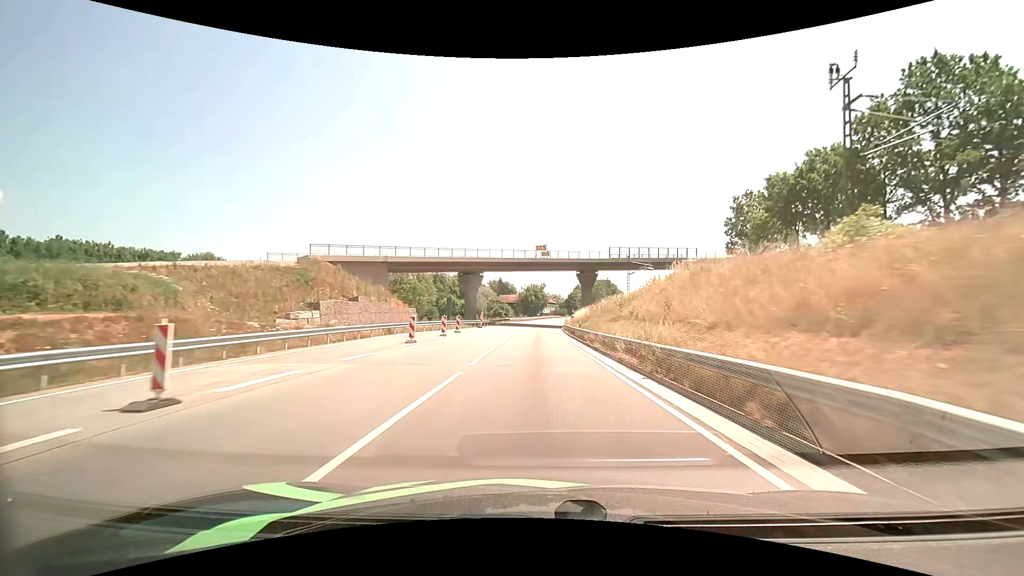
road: primary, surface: asphalt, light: Day
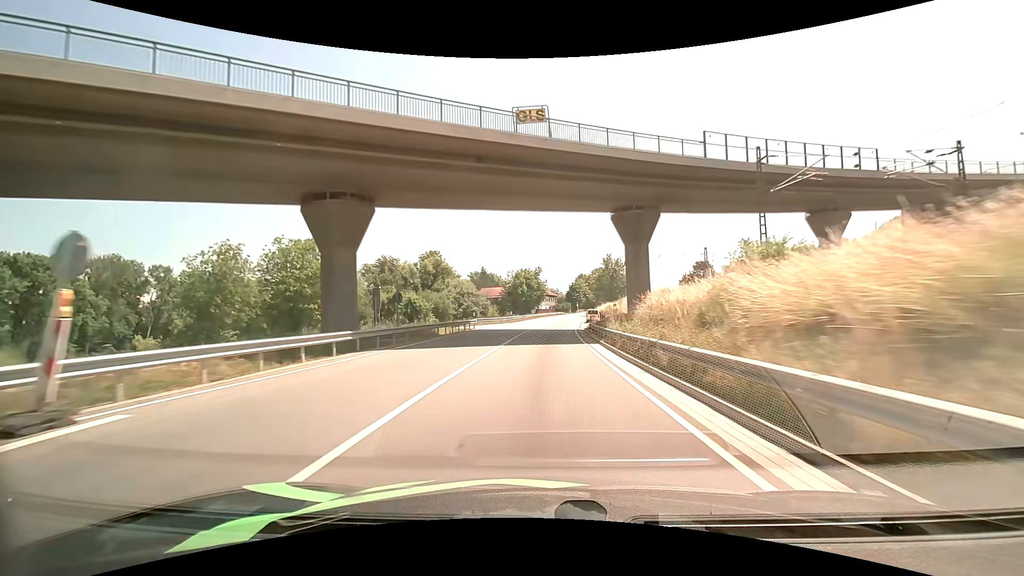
(0.0, +47.5) m; 0°
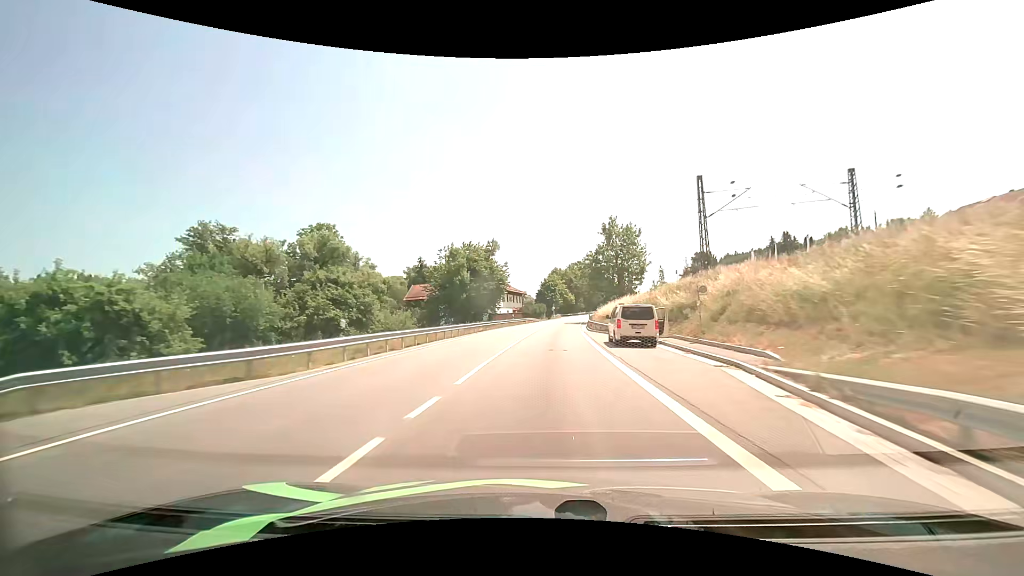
(+1.6, +48.3) m; +2°
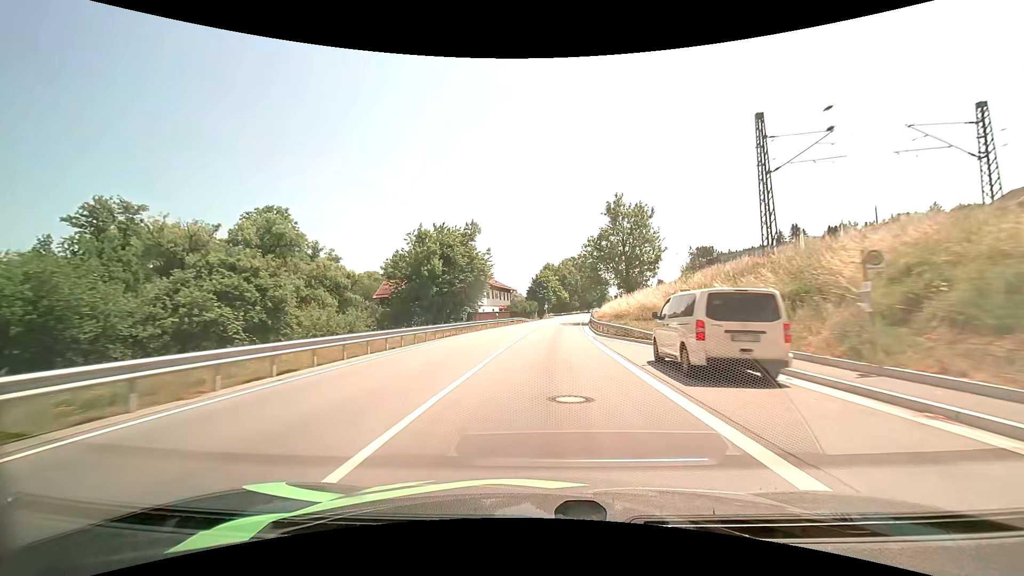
(+0.4, +12.3) m; +3°
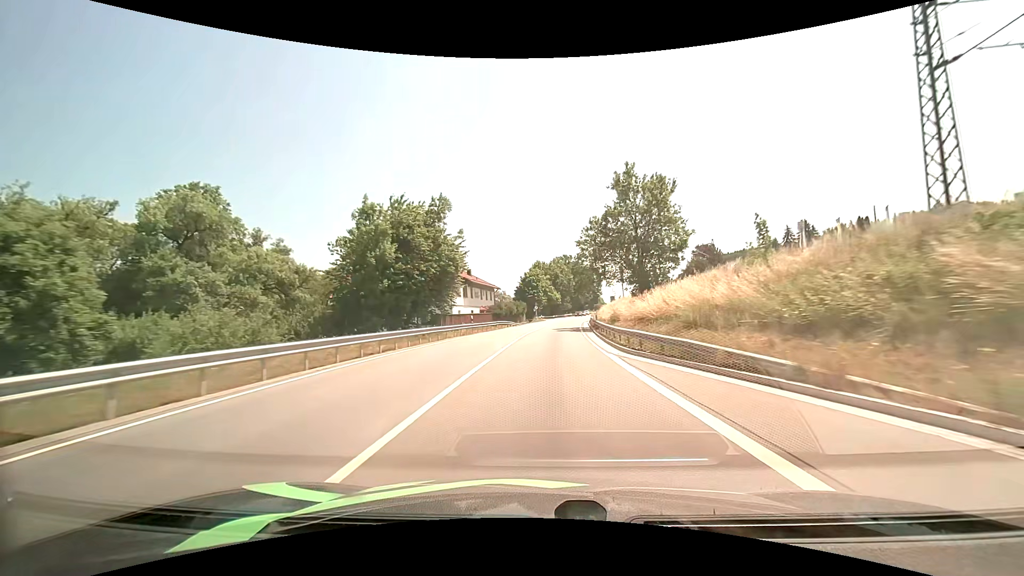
(+0.1, +12.4) m; +1°
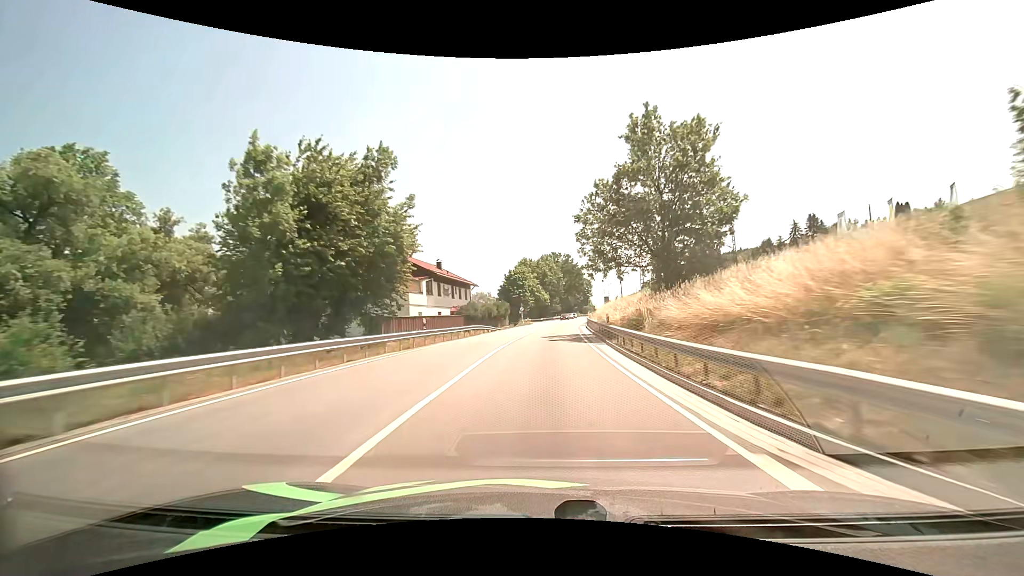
(+0.2, +12.6) m; +2°
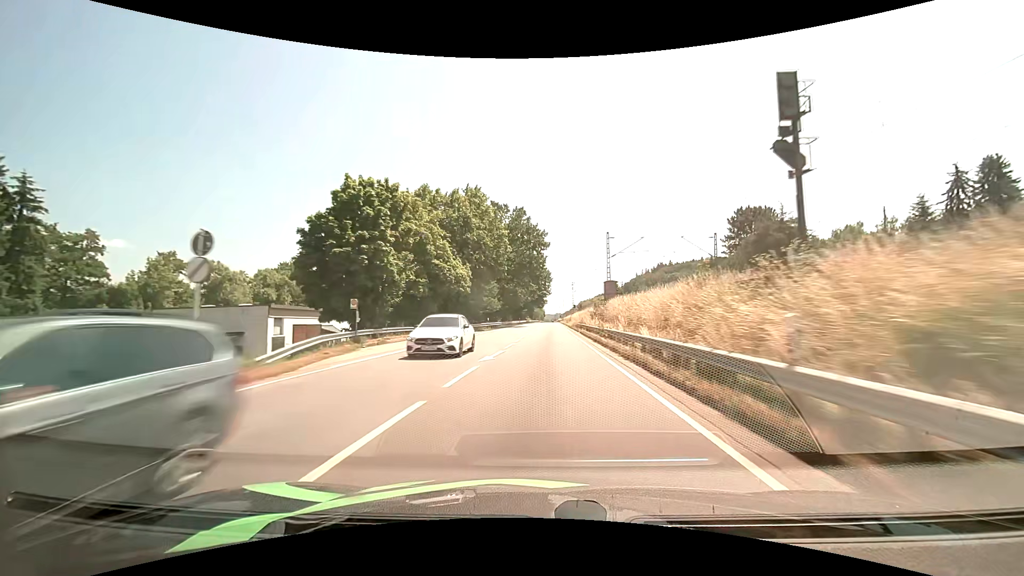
(+3.6, +67.8) m; +6°
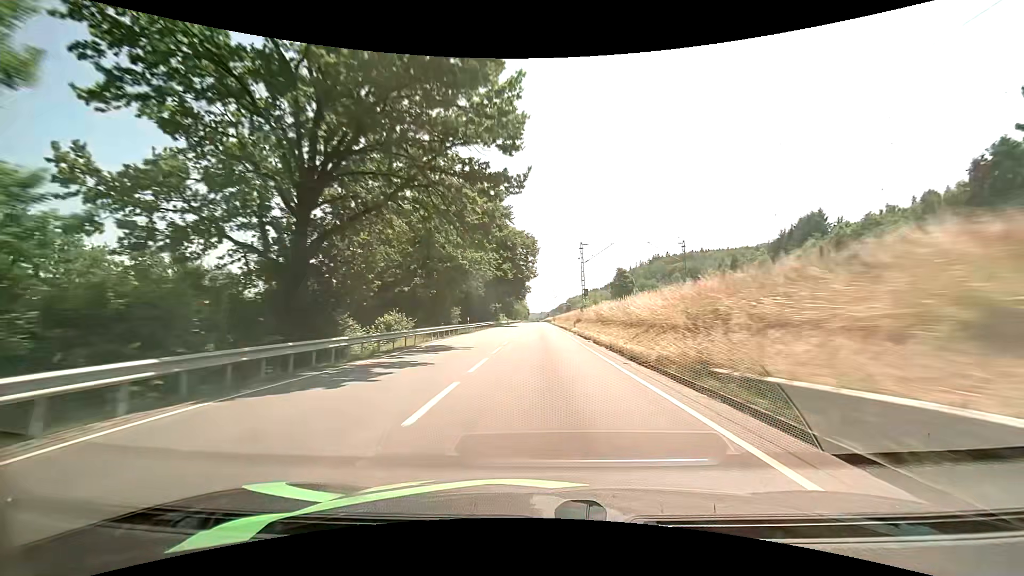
(+1.3, +58.4) m; +2°
